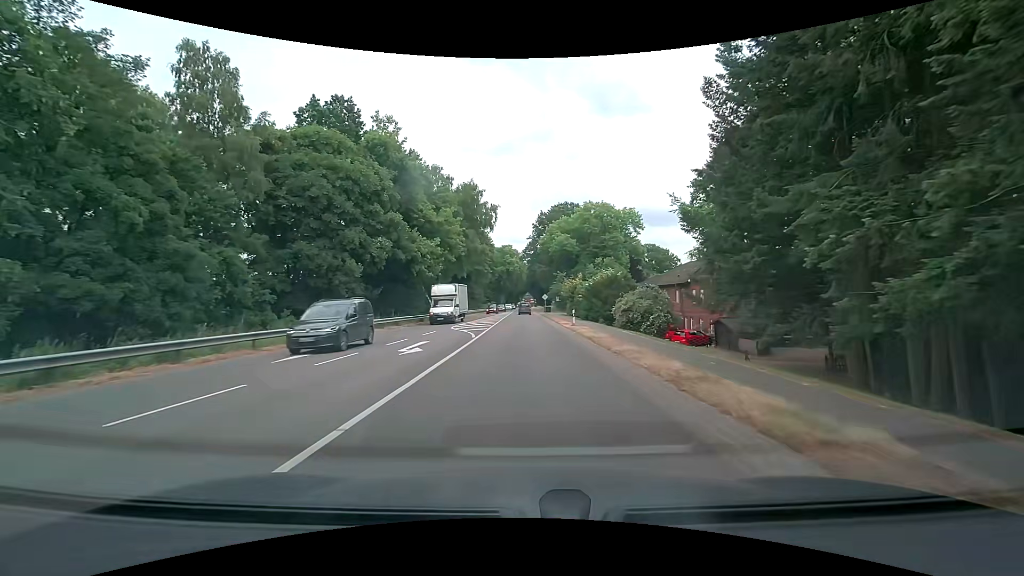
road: primary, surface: asphalt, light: Day
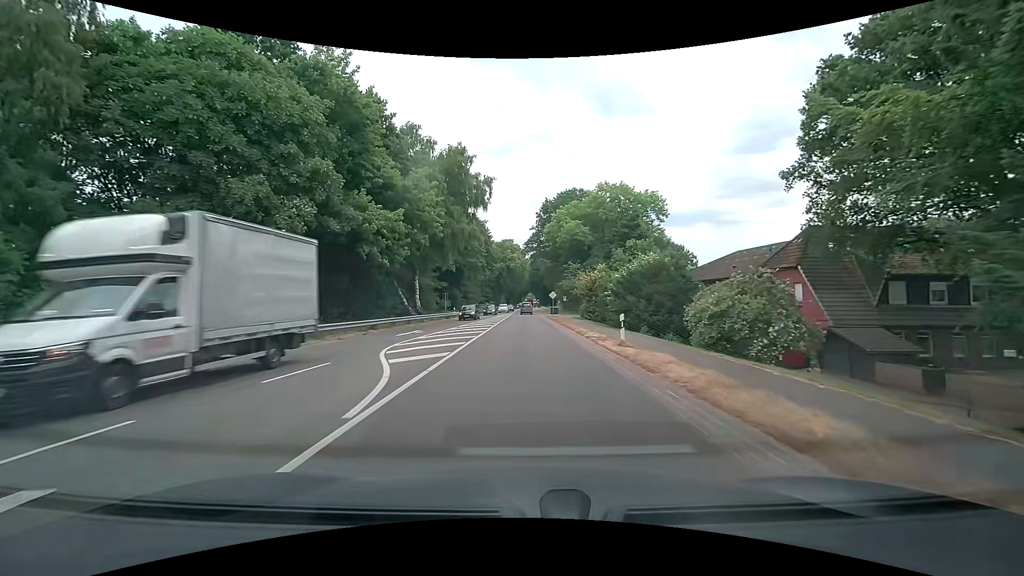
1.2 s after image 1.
(0.0, +15.2) m; -1°
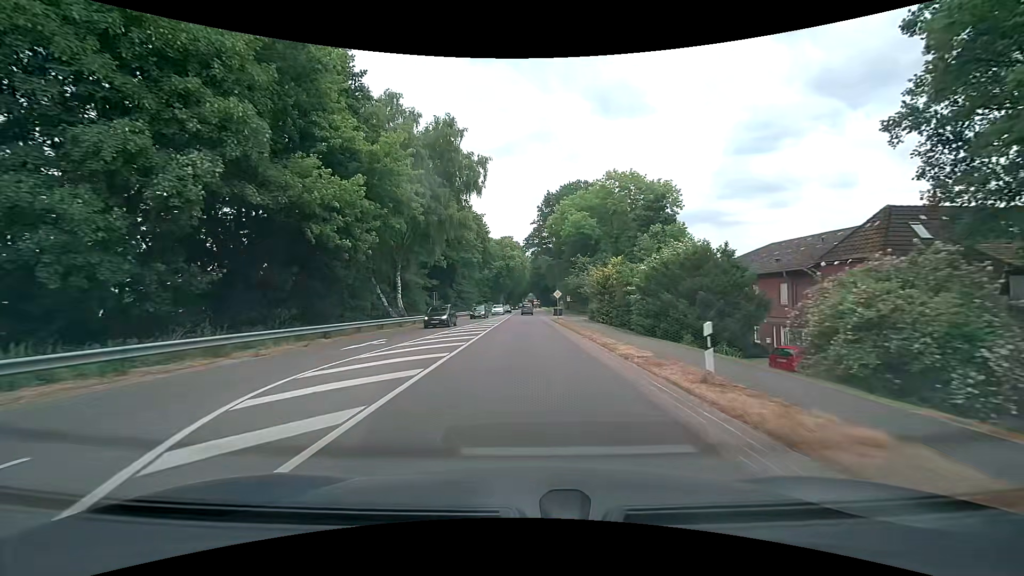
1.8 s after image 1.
(0.0, +7.6) m; 0°
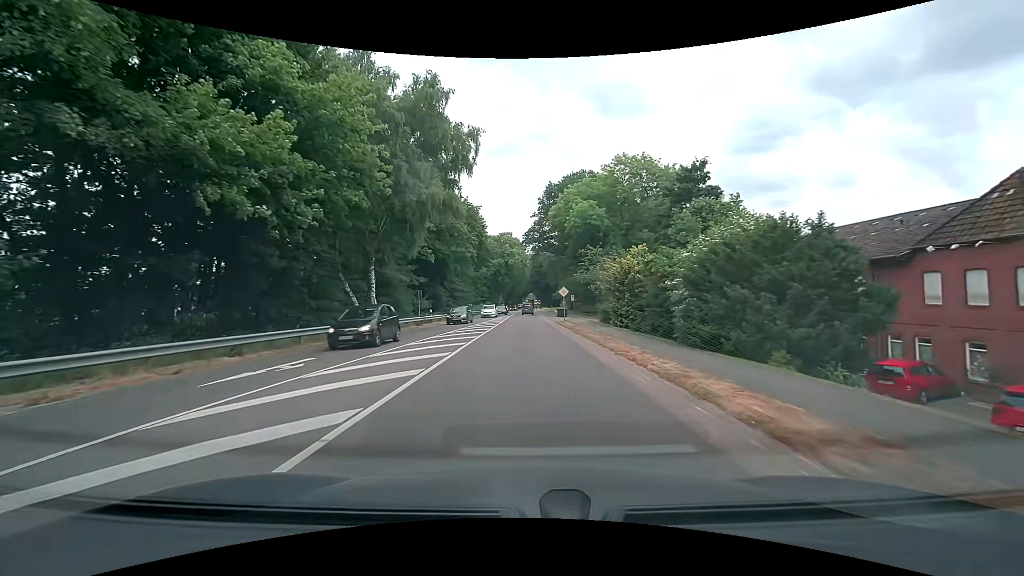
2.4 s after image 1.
(0.0, +7.6) m; 0°
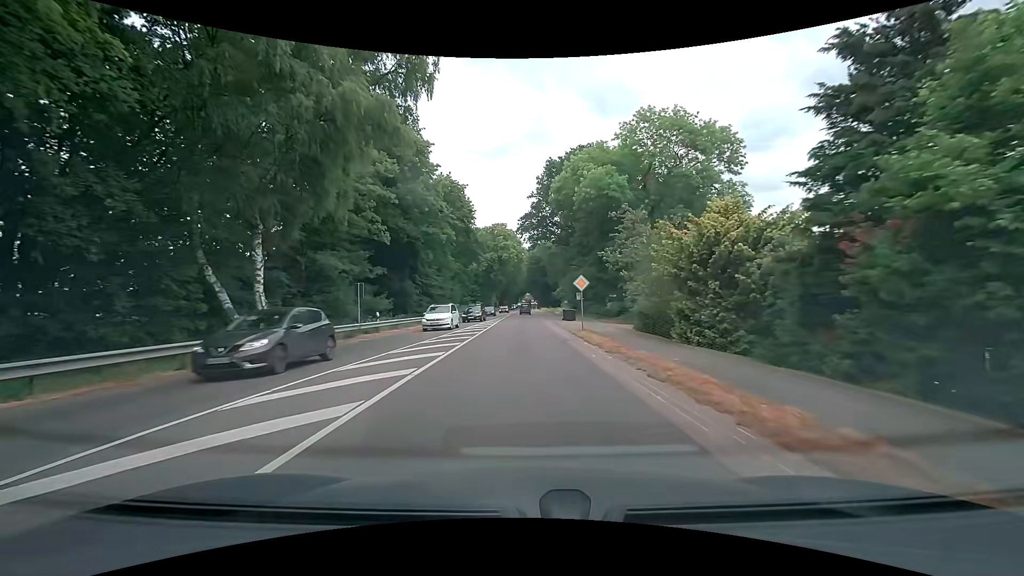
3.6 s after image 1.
(+0.1, +15.2) m; 0°
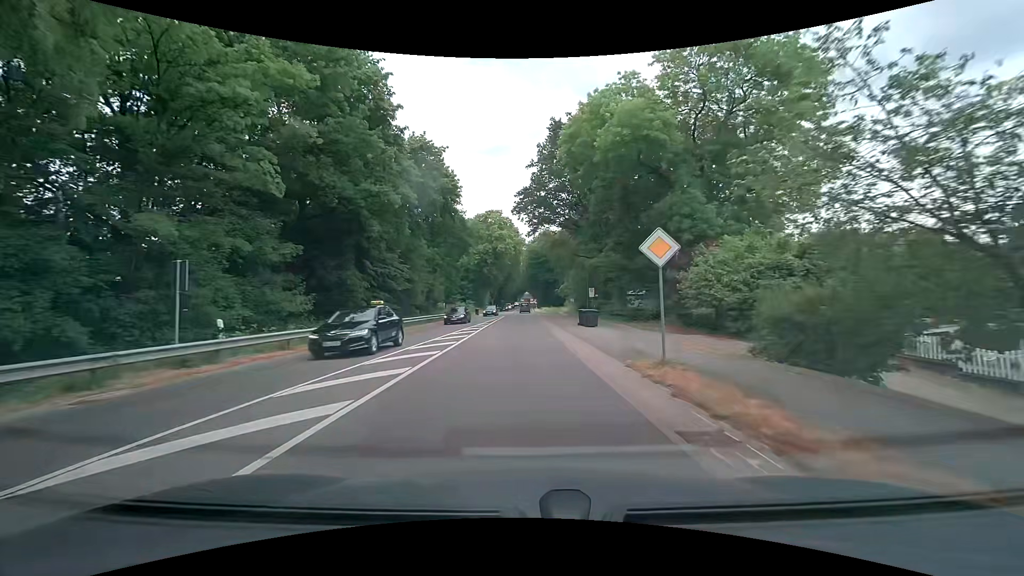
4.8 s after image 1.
(+0.1, +15.2) m; 0°
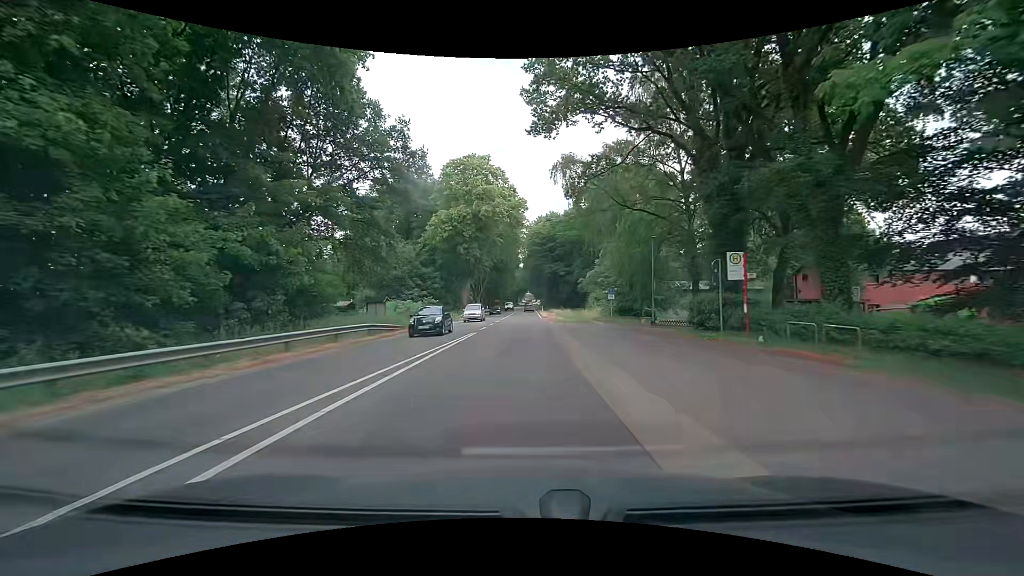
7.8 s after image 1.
(0.0, +38.0) m; -1°
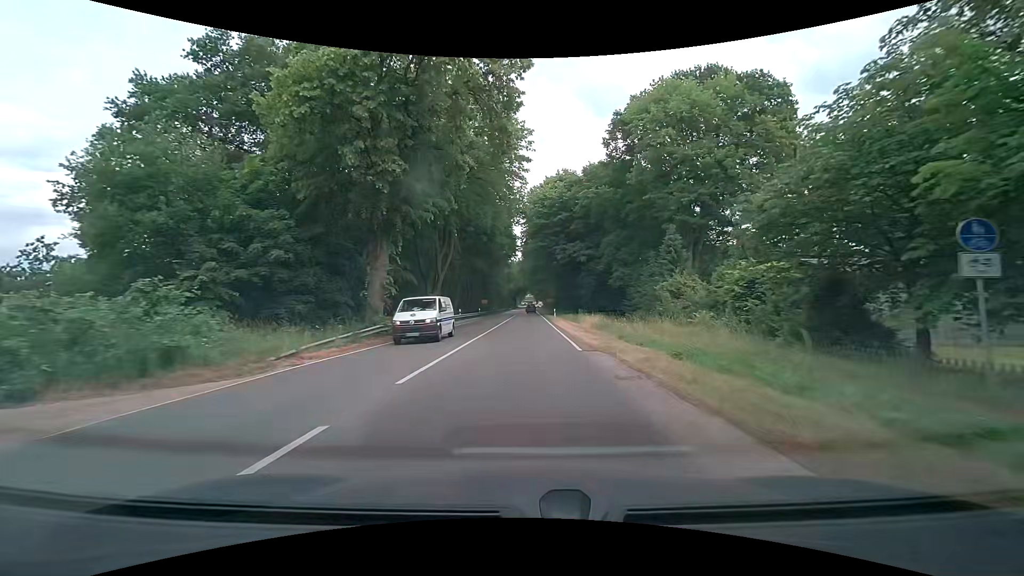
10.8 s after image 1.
(+0.2, +38.0) m; +1°
(0, +10) (0, +20) (0, +30) (0, +40) (0, +50) (0, +60) (0, +70) (0, +80) (0, +90) (0, +100) m
